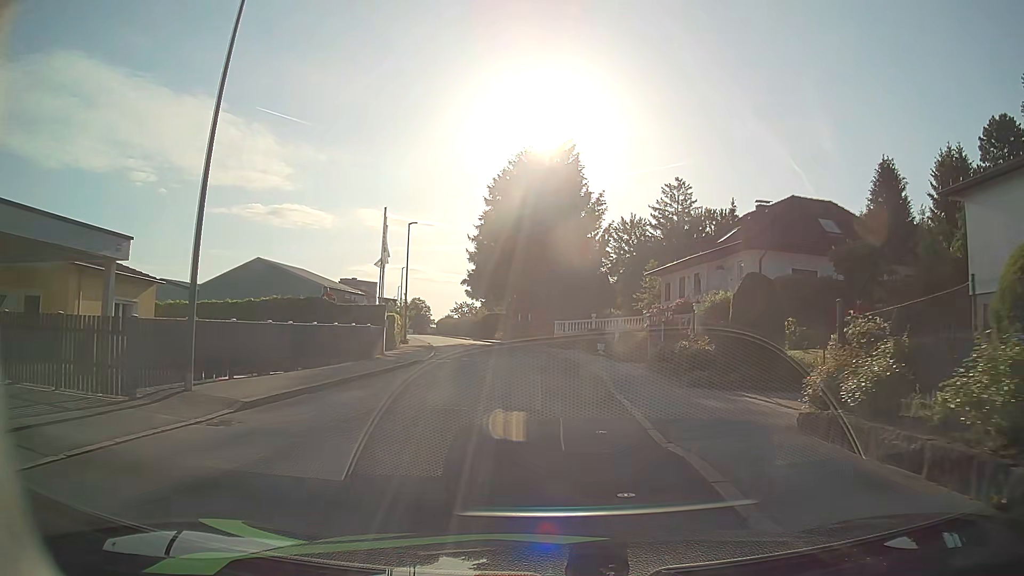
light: Day
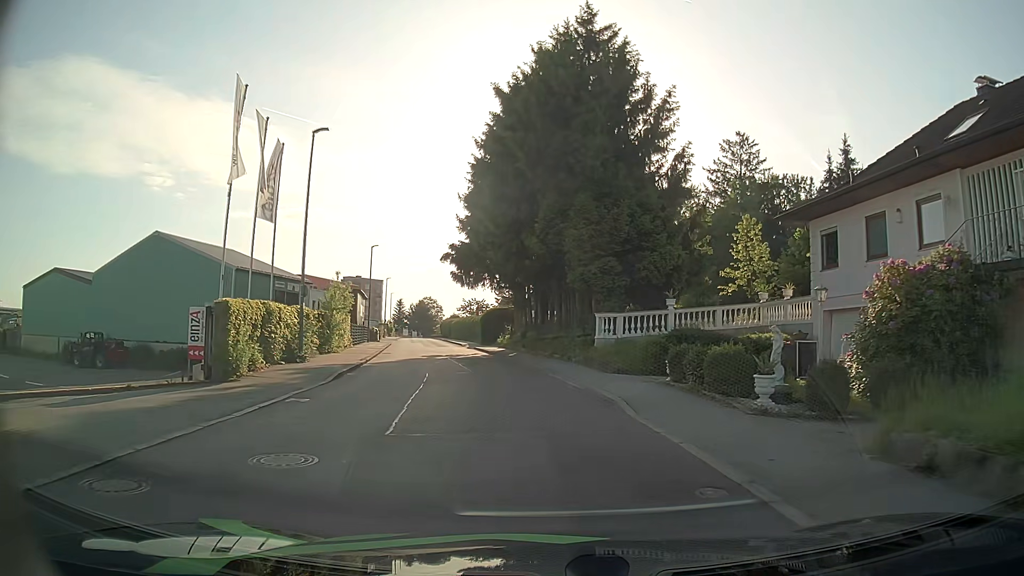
(-0.5, +23.3) m; -2°
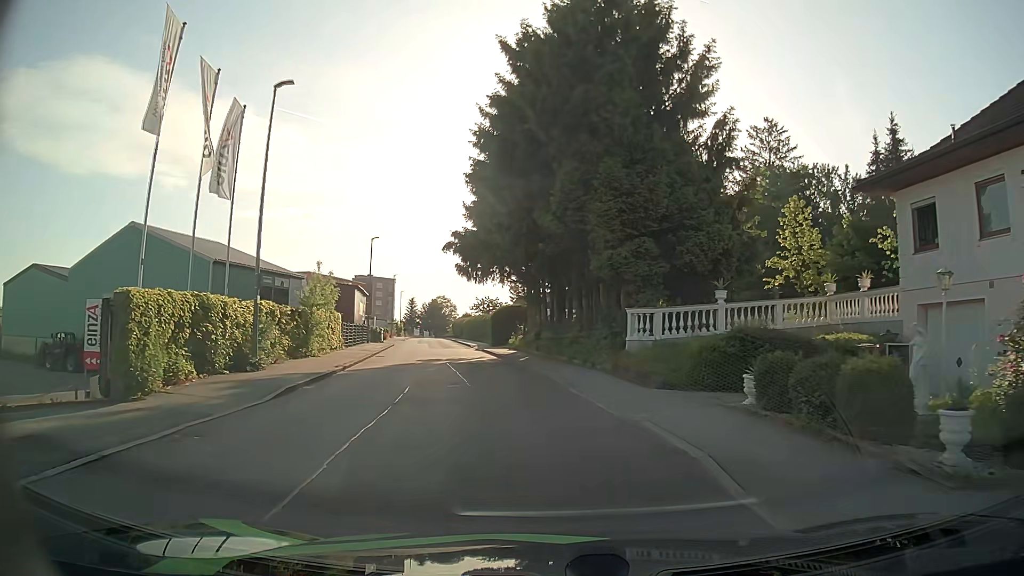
(-0.1, +5.1) m; -1°
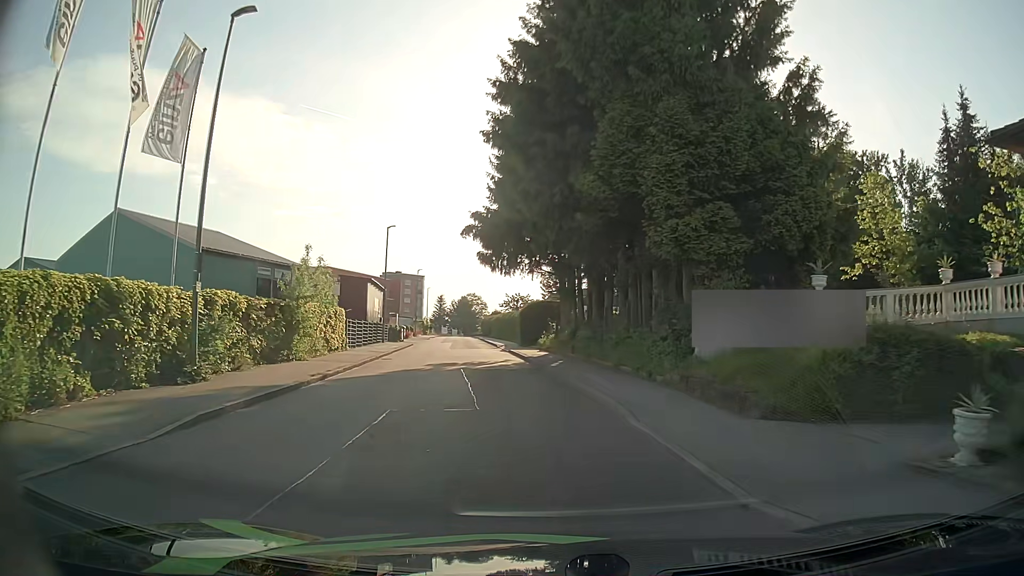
(-0.1, +5.2) m; -3°
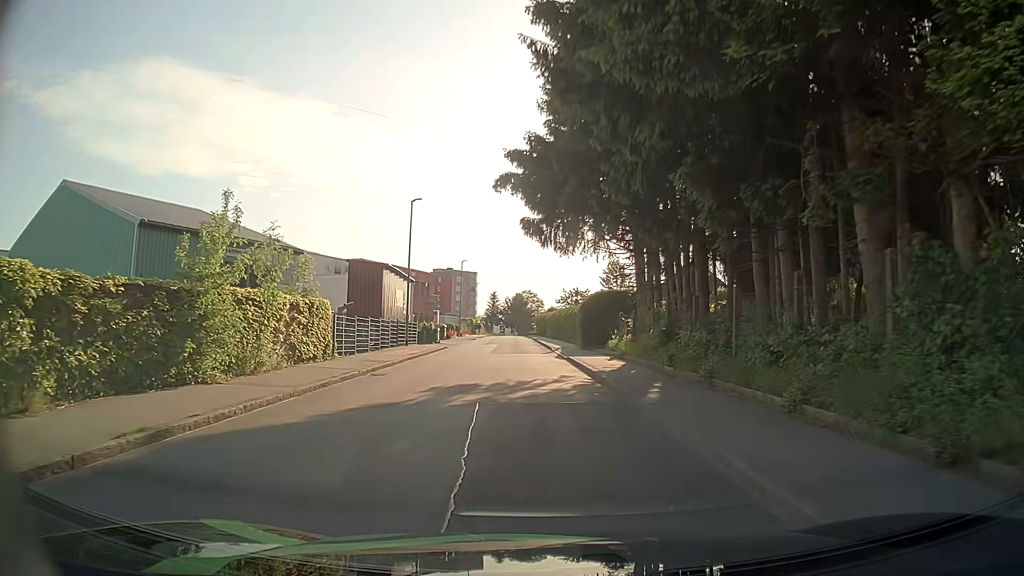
(-0.4, +10.1) m; -5°
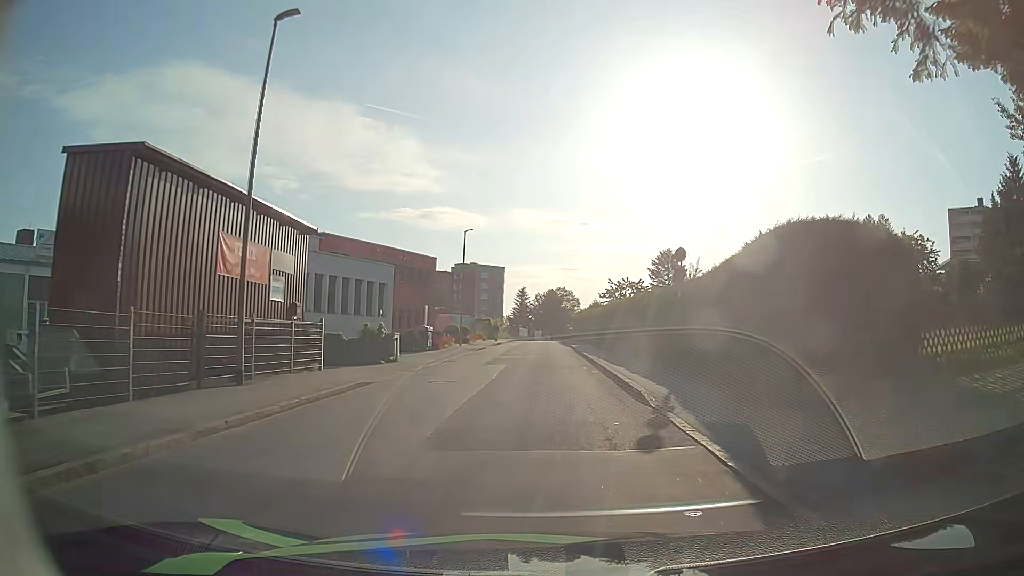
(-0.6, +24.5) m; -2°
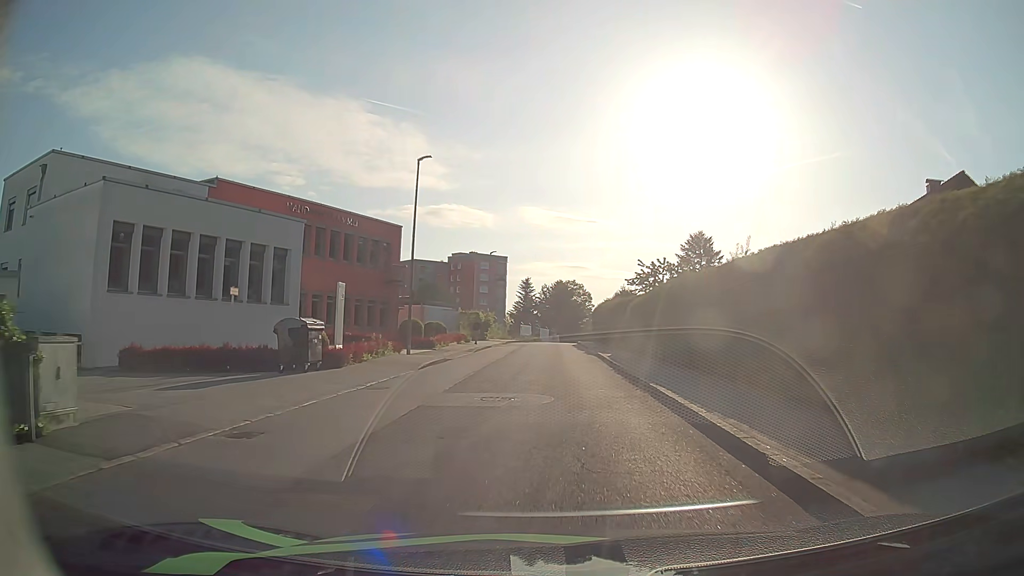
(-0.3, +20.5) m; -1°
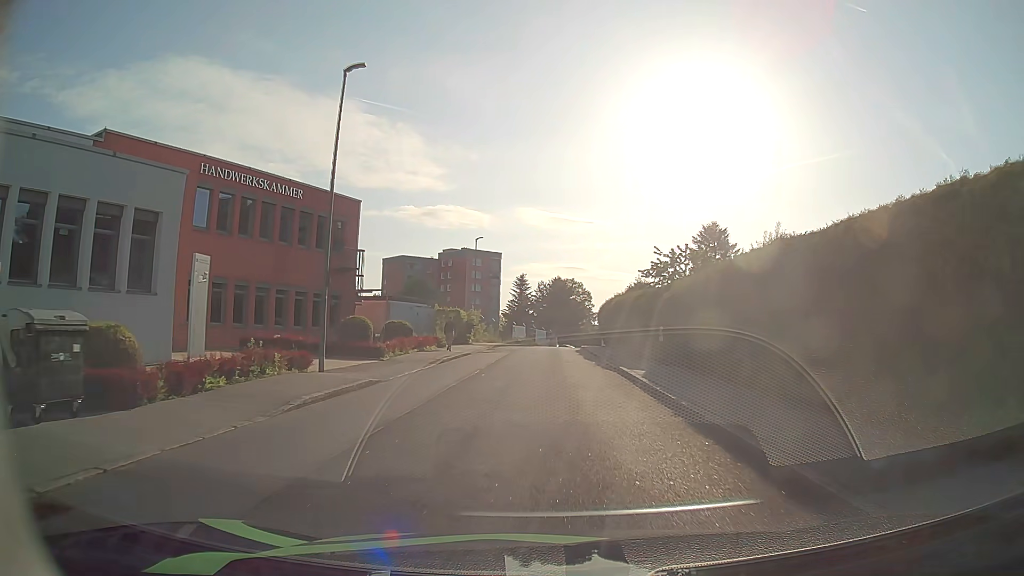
(0.0, +10.6) m; 0°
(0, +10) (0, +20) (0, +30) (0, +40) (+1, +50) (+2, +60) (+5, +70) (+8, +79) (+7, +89) (+1, +96) m
